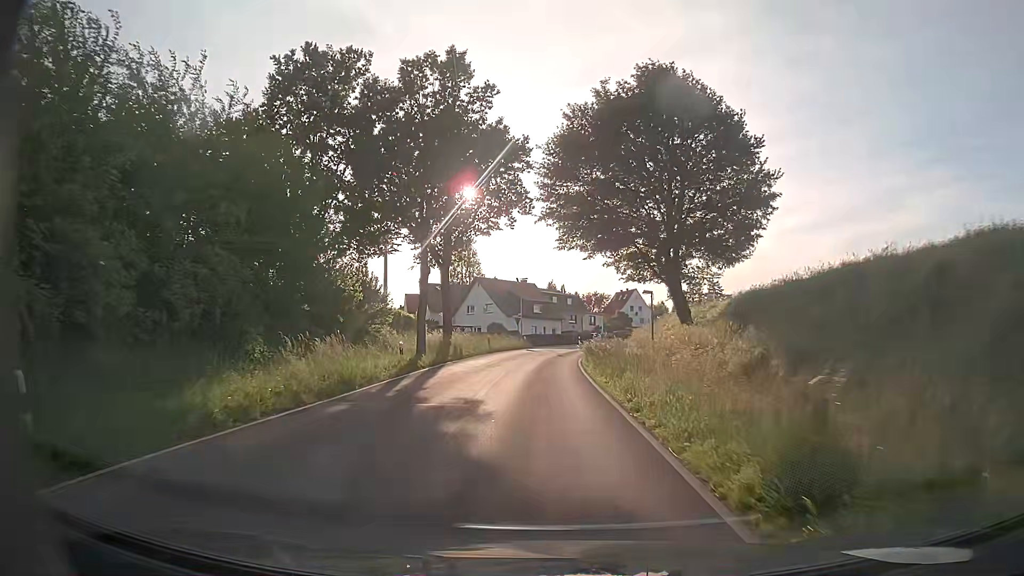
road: tertiary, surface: asphalt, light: Day
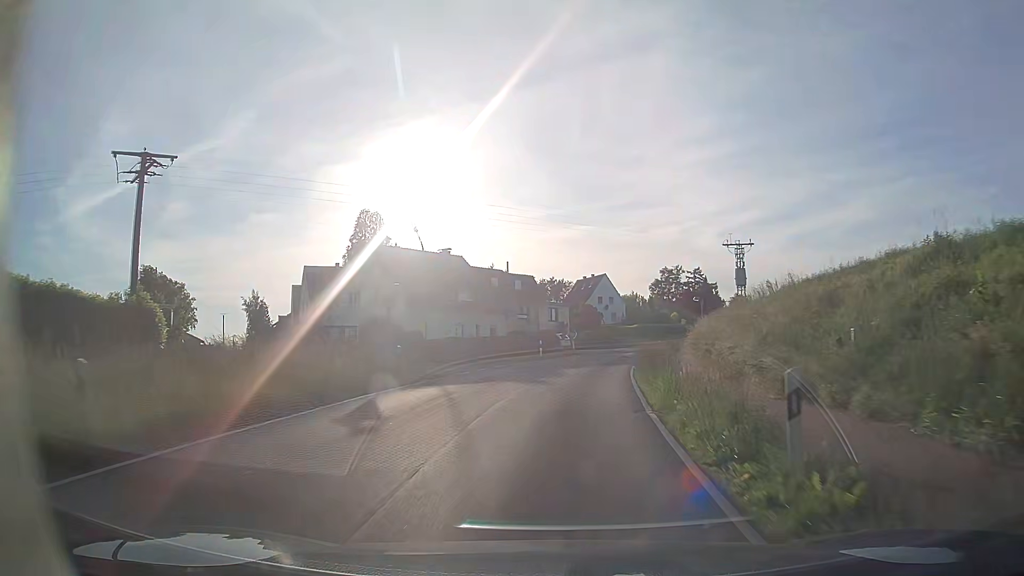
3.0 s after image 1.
(+0.8, +40.4) m; +4°
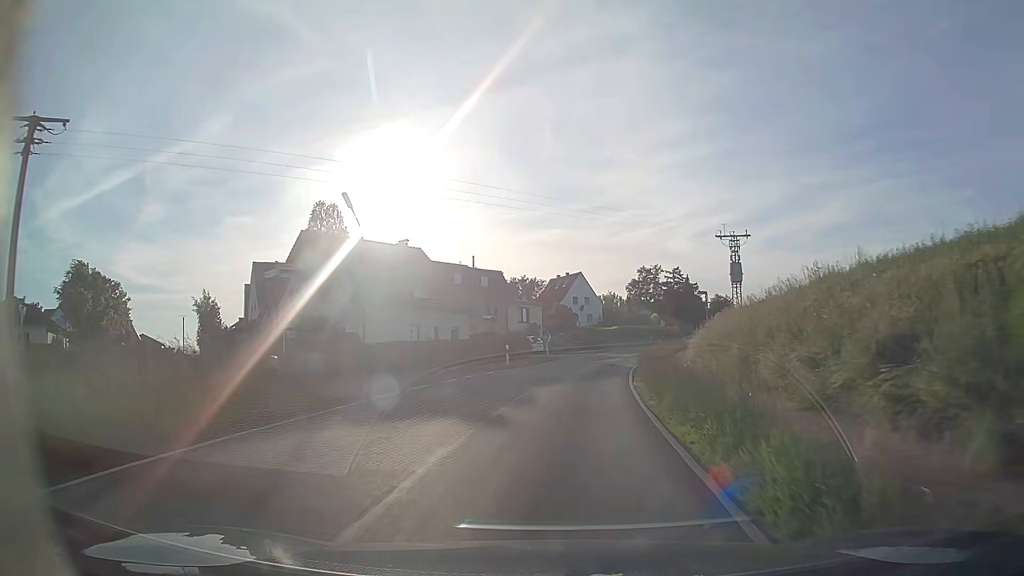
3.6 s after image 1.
(+0.3, +8.1) m; +3°
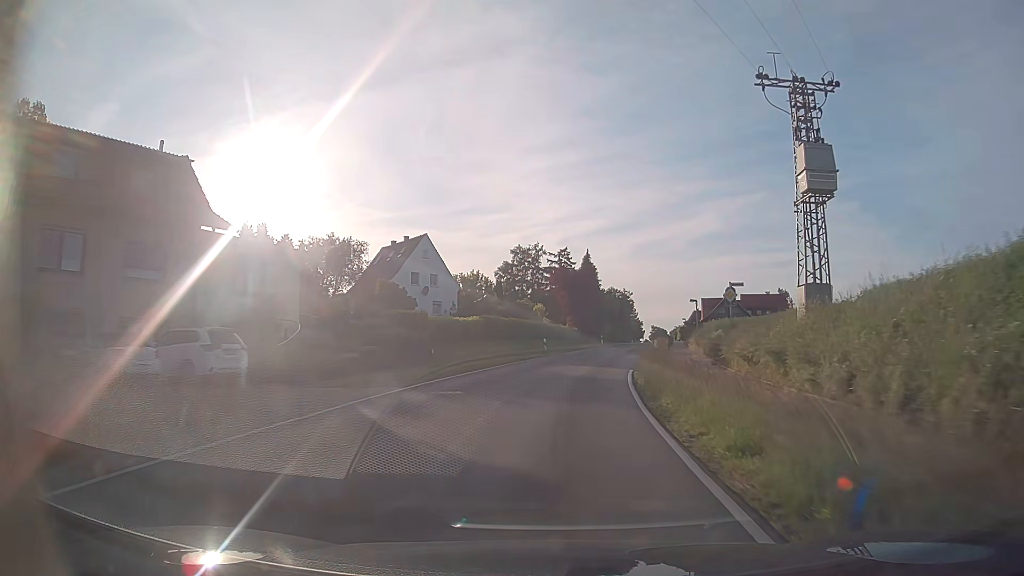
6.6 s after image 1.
(+4.2, +41.0) m; +11°
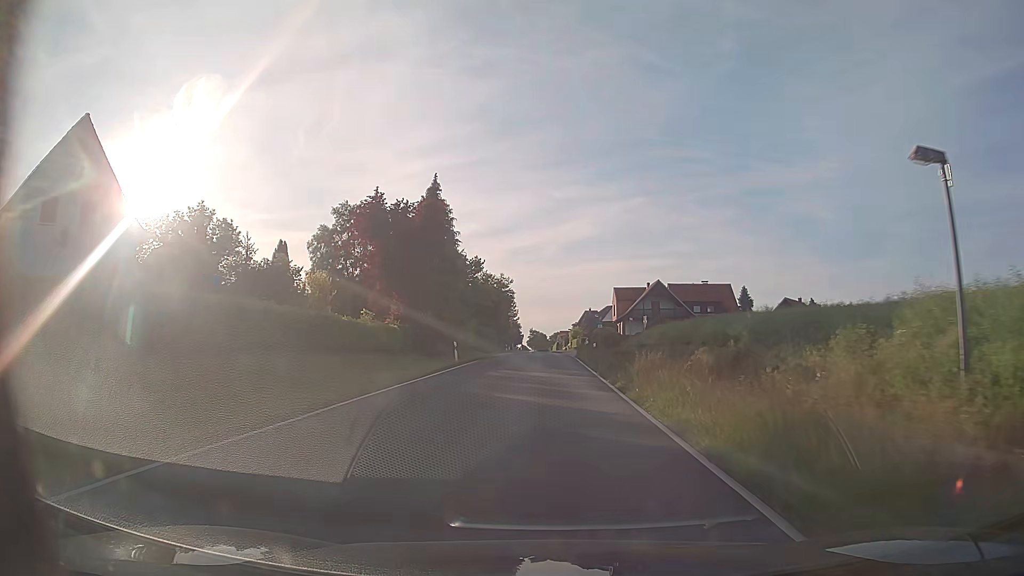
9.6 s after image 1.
(+4.1, +41.5) m; +11°
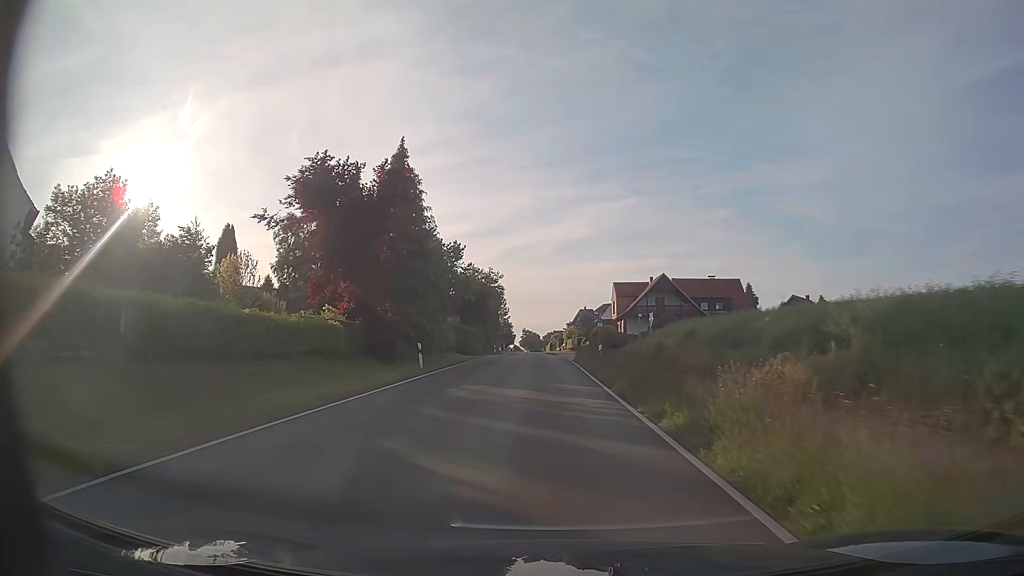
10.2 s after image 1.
(0.0, +8.4) m; +1°
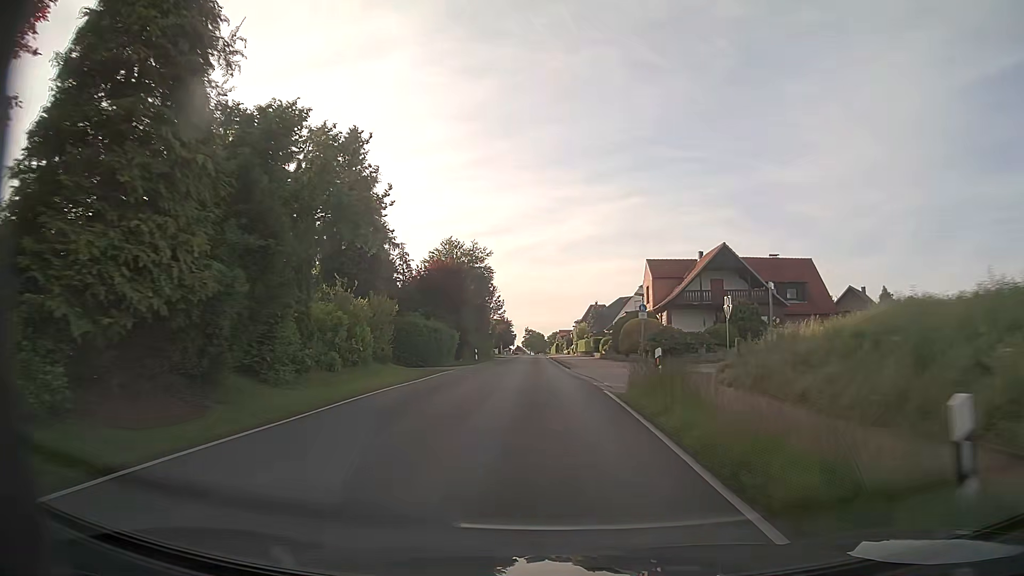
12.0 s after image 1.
(-0.1, +24.6) m; 0°
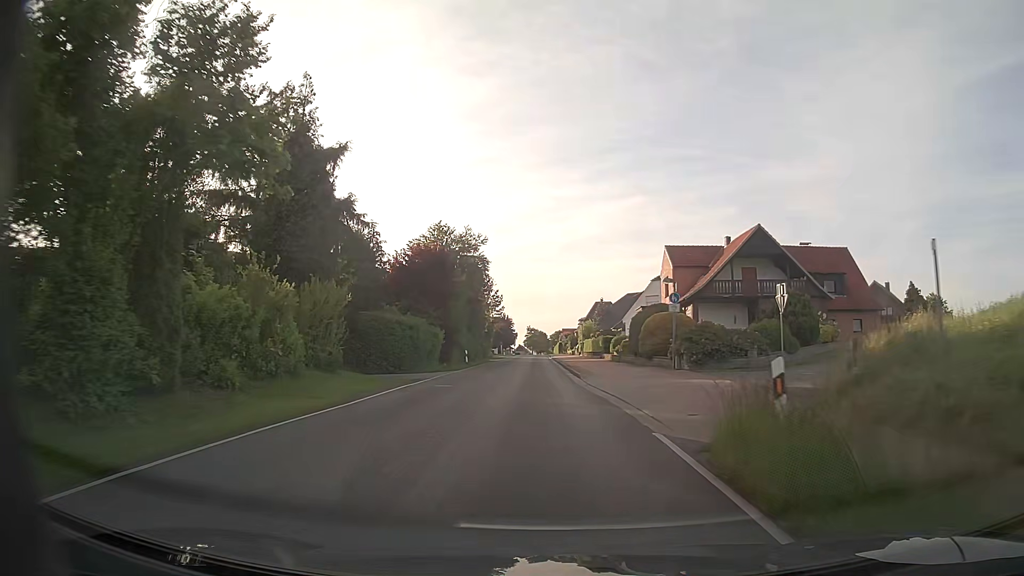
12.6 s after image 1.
(0.0, +8.1) m; 0°
(0, +10) (0, +20) (-1, +30) (-1, +40) (-1, +50) (-1, +60) (-1, +70) (-1, +80) (-2, +90) (-2, +100) m
